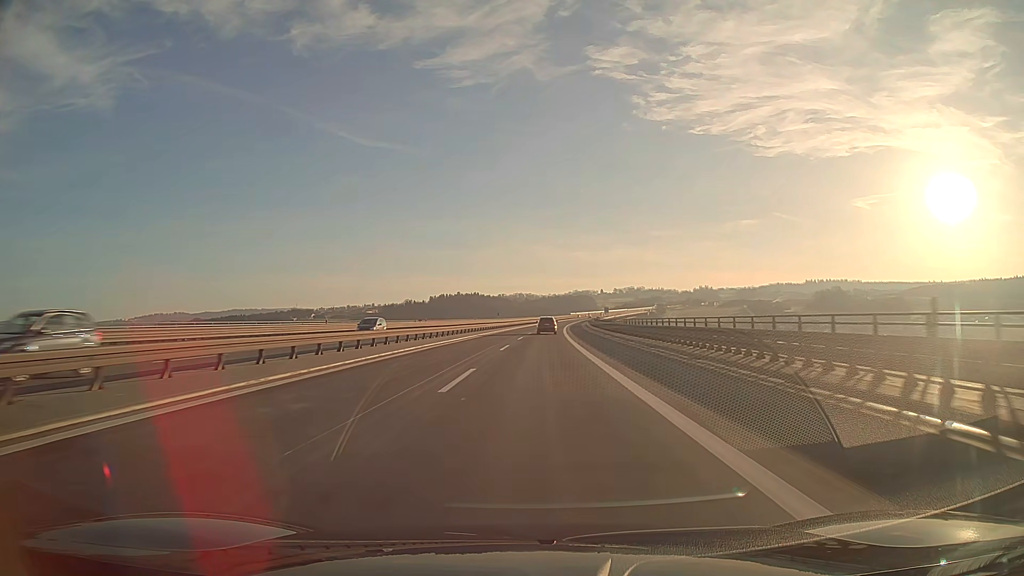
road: motorway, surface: asphalt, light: Day
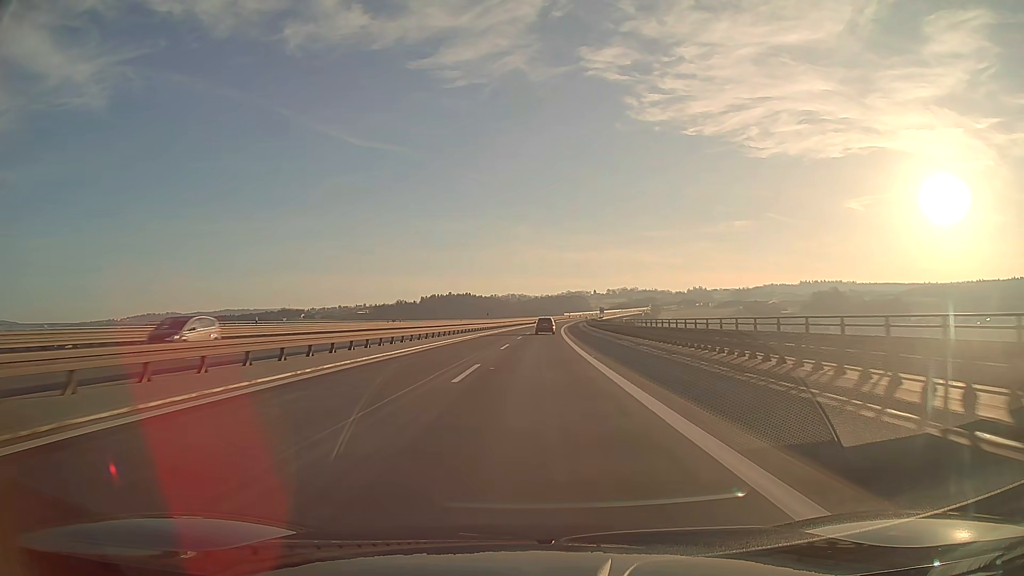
(+0.1, +15.8) m; +1°
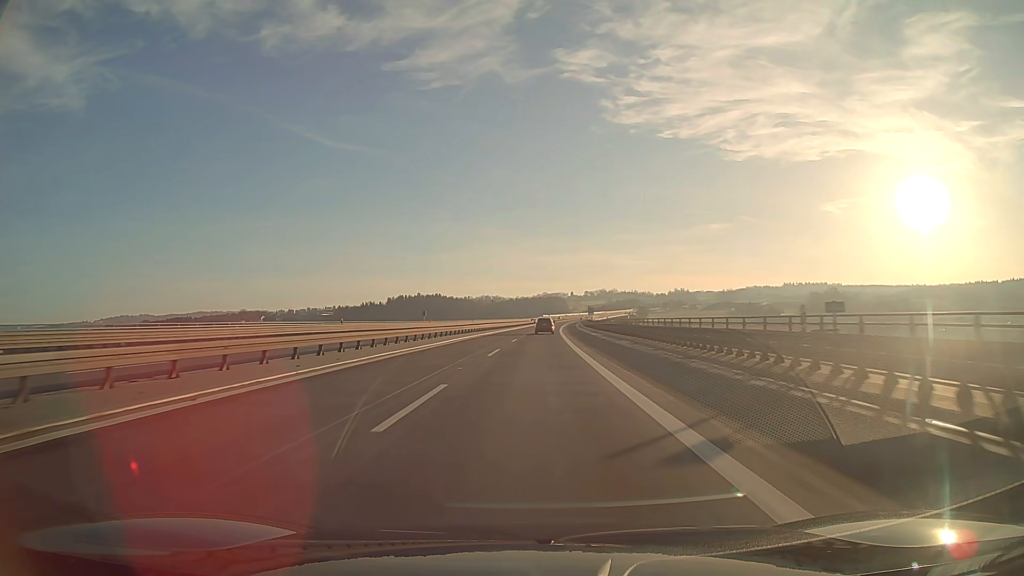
(+1.5, +78.9) m; +2°
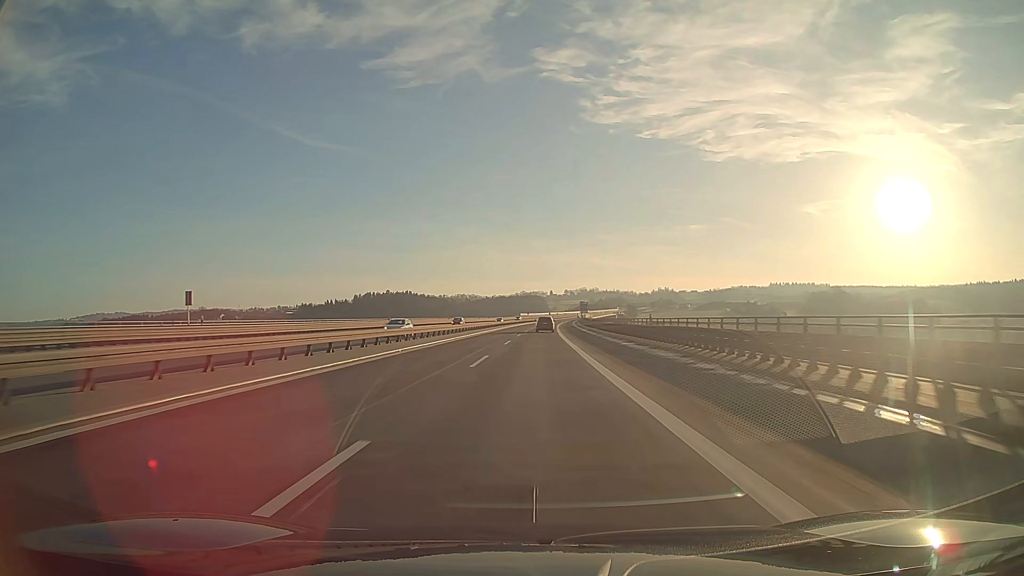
(+1.4, +78.9) m; +2°
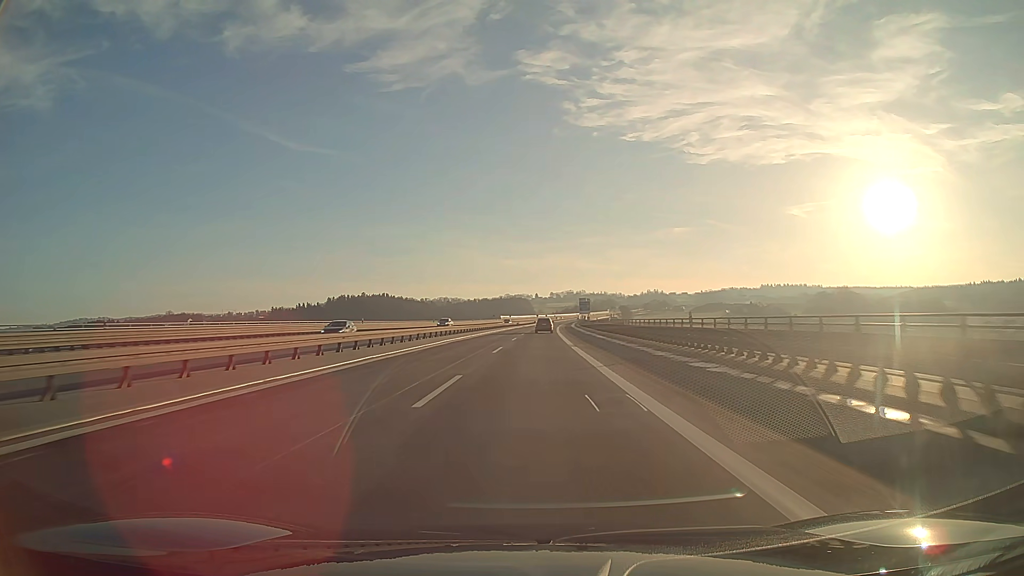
(+0.7, +63.2) m; +1°
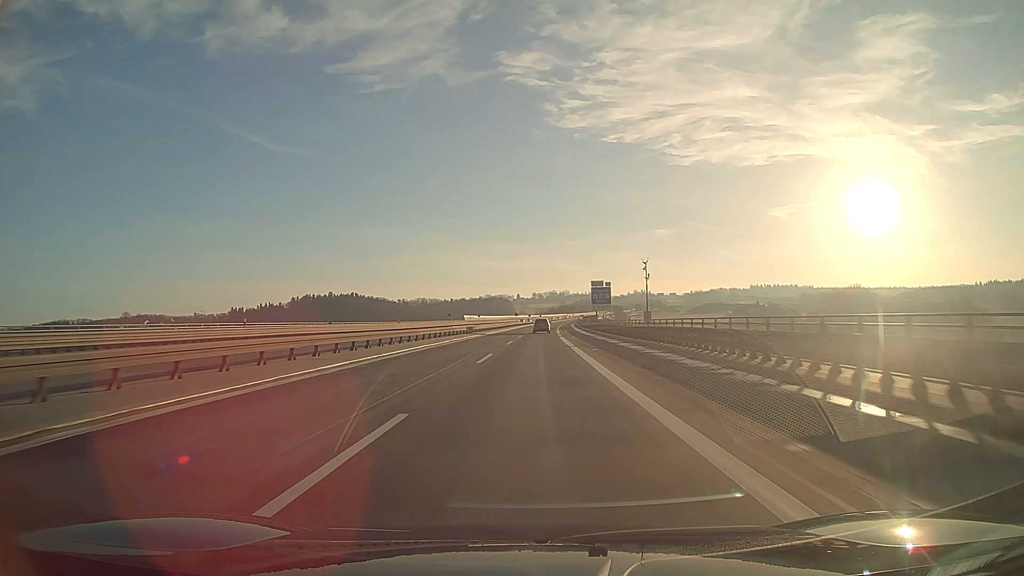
(+1.0, +78.9) m; +2°
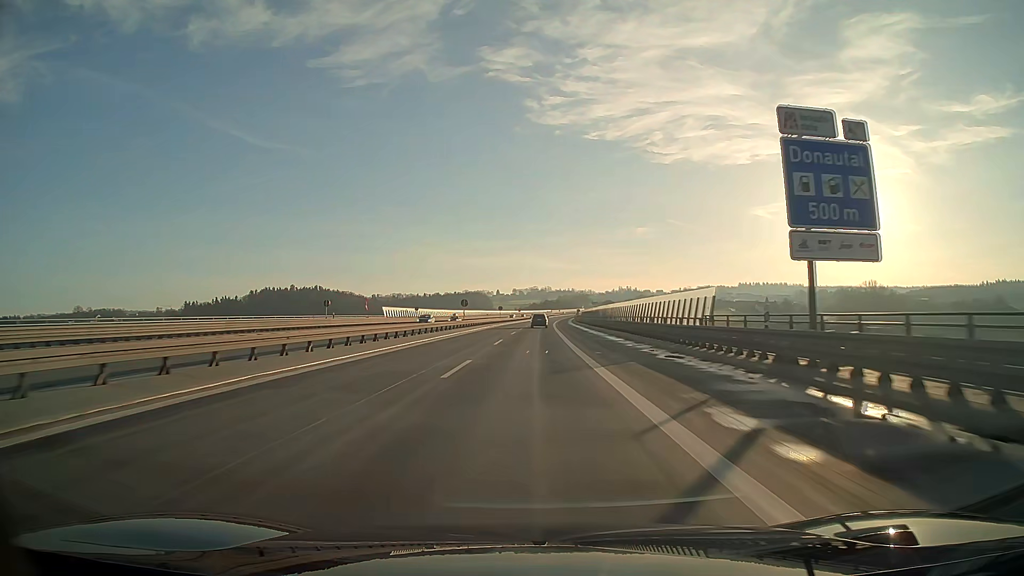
(+1.2, +78.9) m; +2°
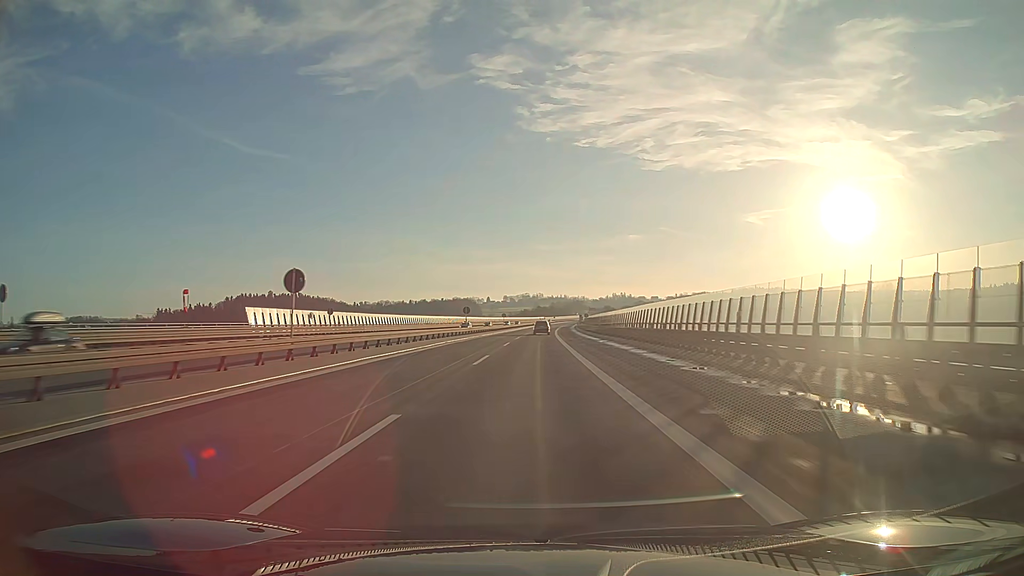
(+0.3, +47.3) m; +1°
